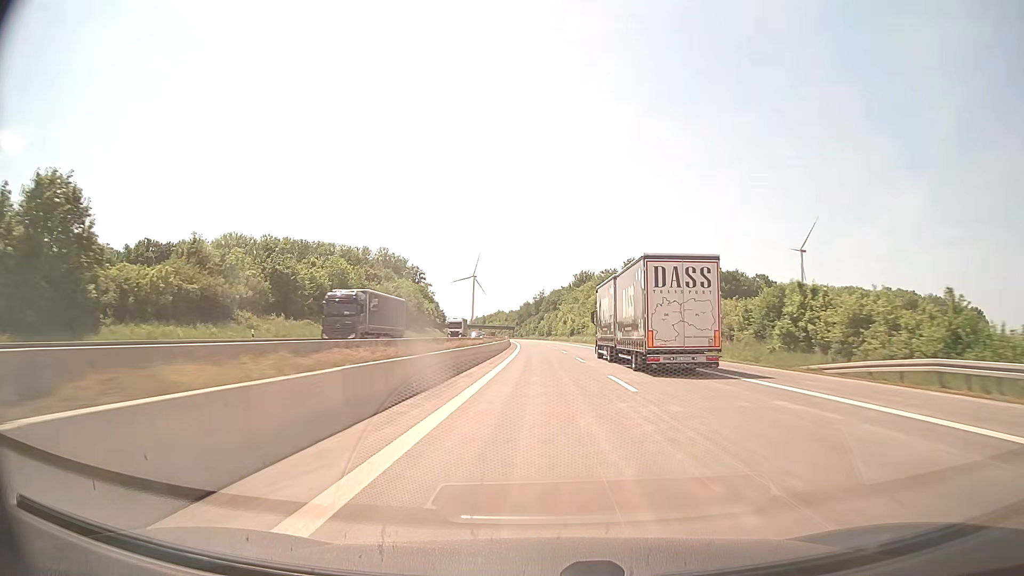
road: motorway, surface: concrete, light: Day
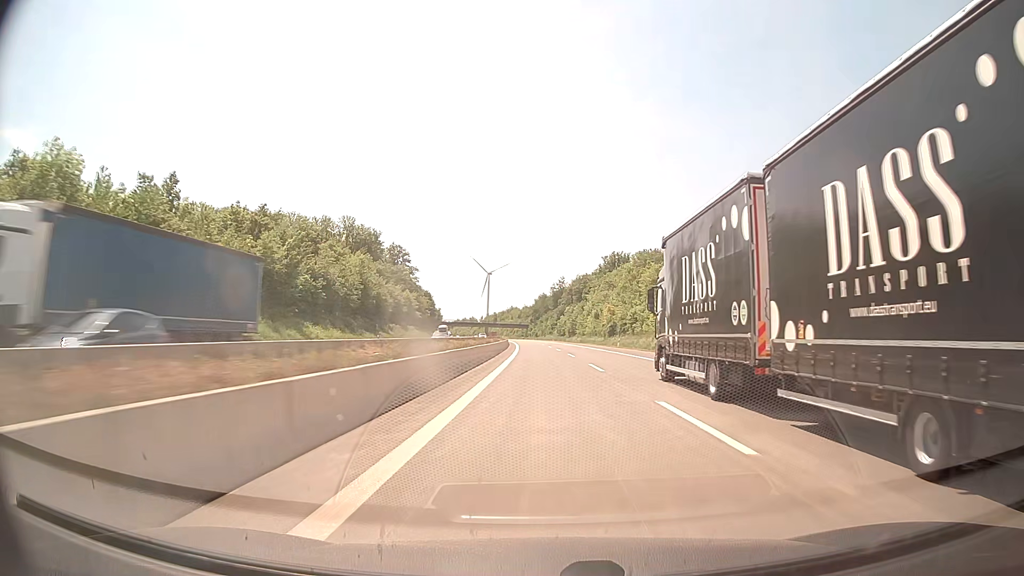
(-0.9, +62.3) m; -2°
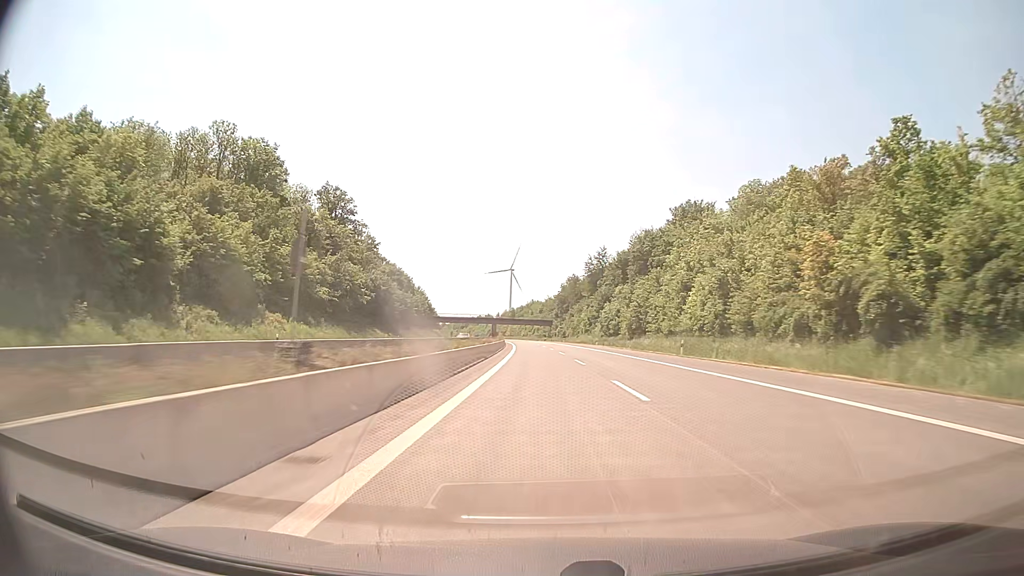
(-1.5, +83.1) m; -2°
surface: asphalt
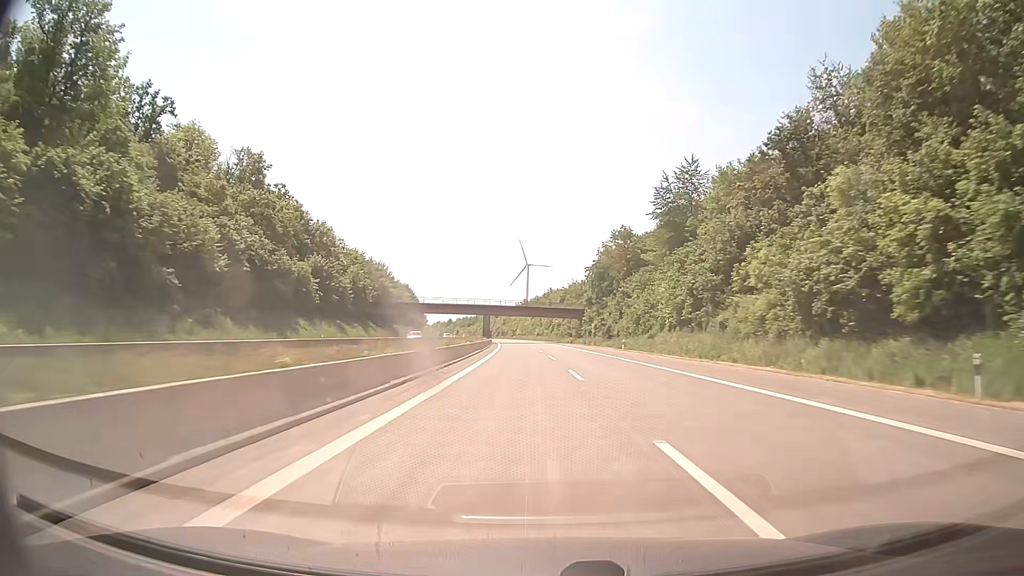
(-1.4, +83.2) m; -2°
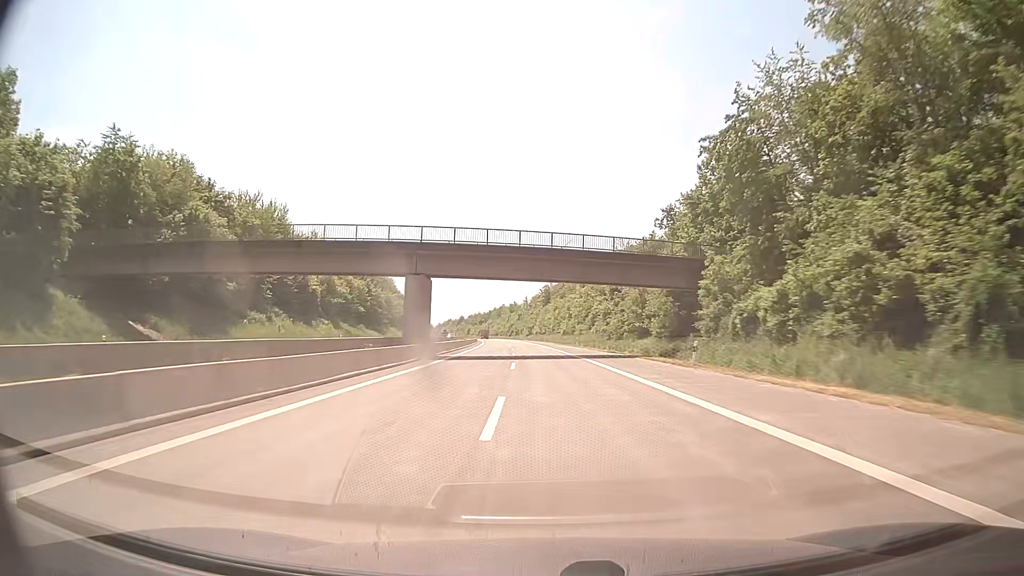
(-0.9, +83.3) m; -2°
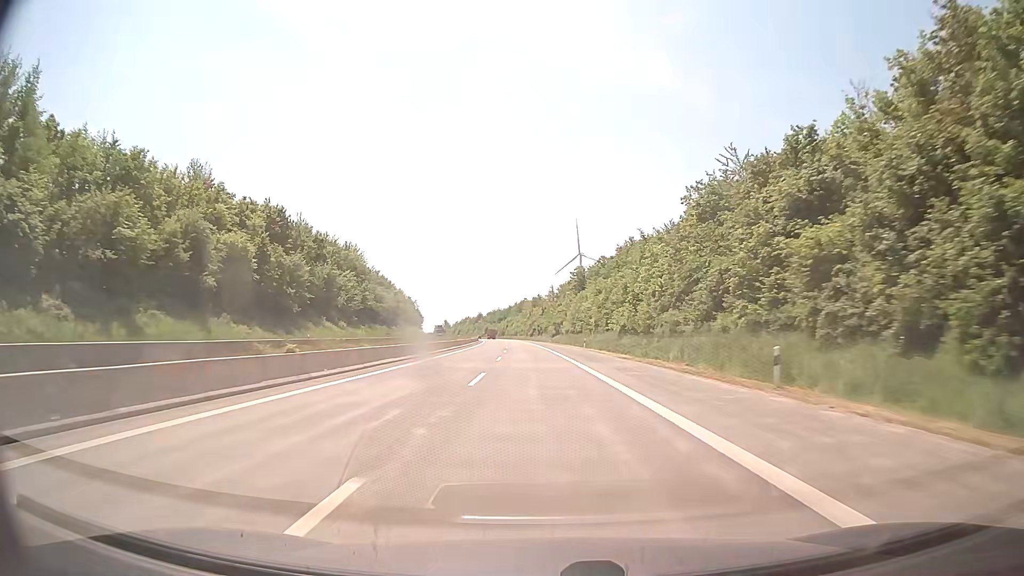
(-1.3, +62.5) m; -2°
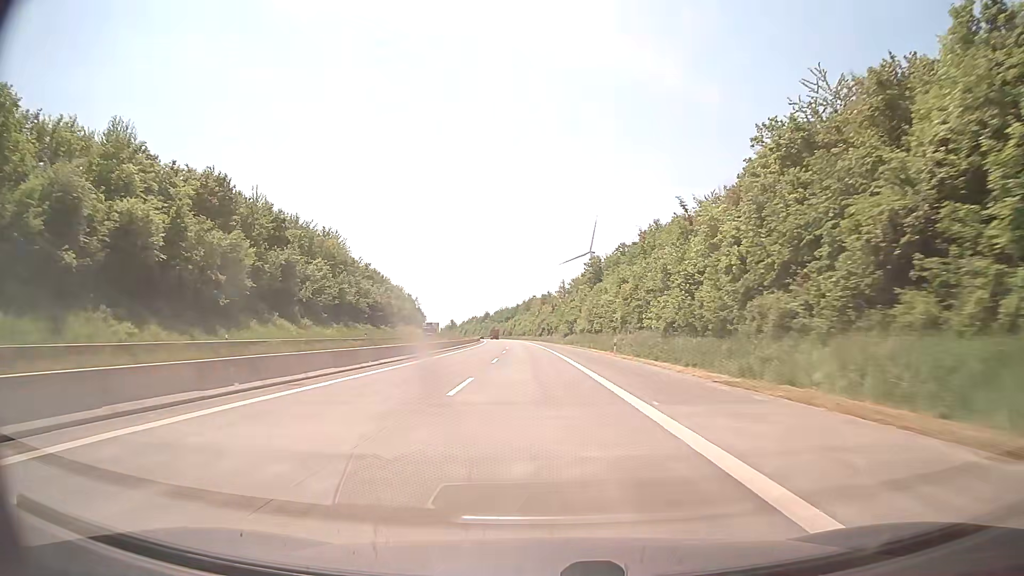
(-0.2, +20.8) m; -1°
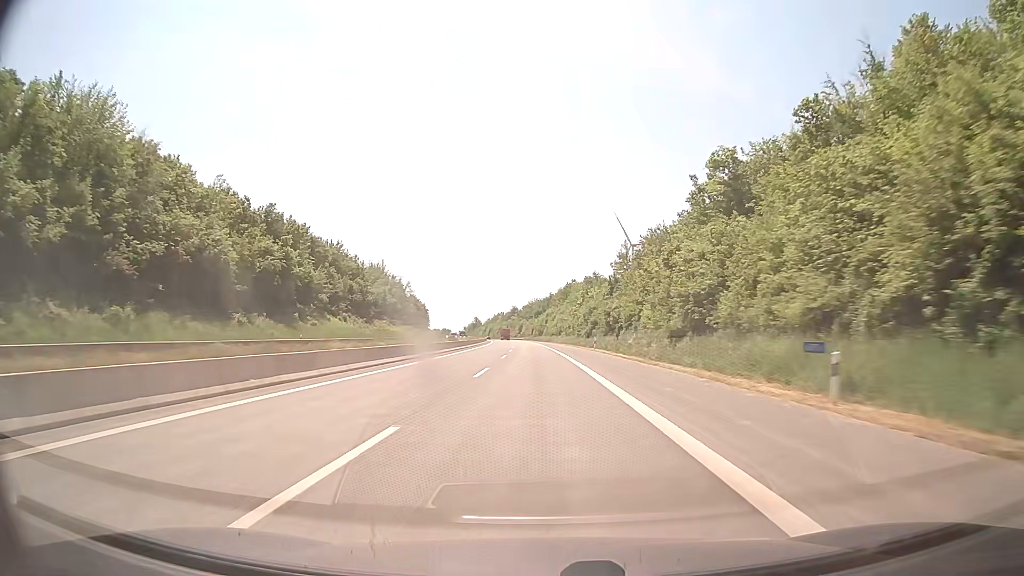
(-2.6, +83.3) m; -3°
(0, +10) (0, +20) (0, +30) (0, +40) (-1, +50) (-1, +60) (-1, +70) (-2, +80) (-2, +90) (-3, +100) m
